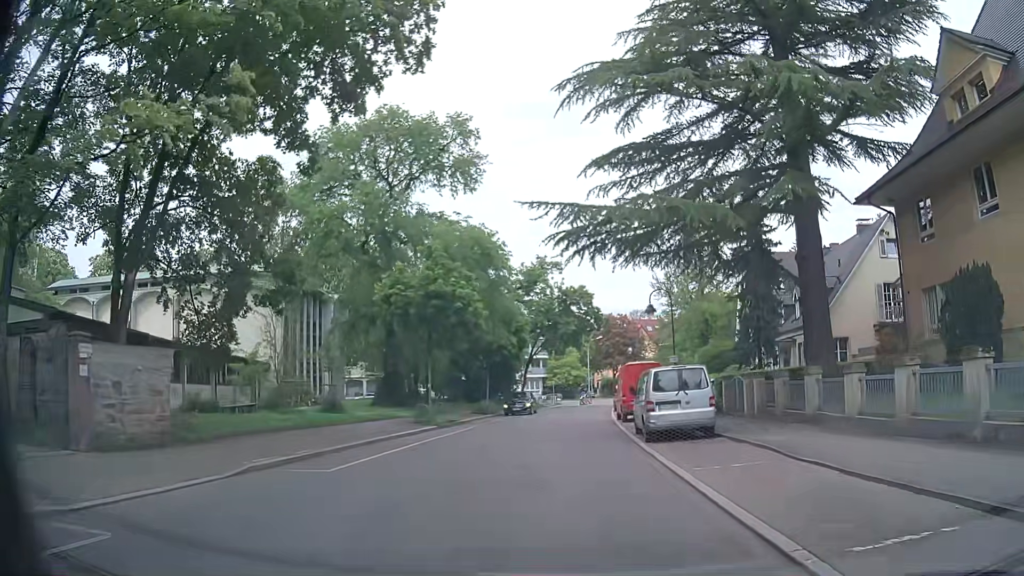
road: unclassified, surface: asphalt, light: Day
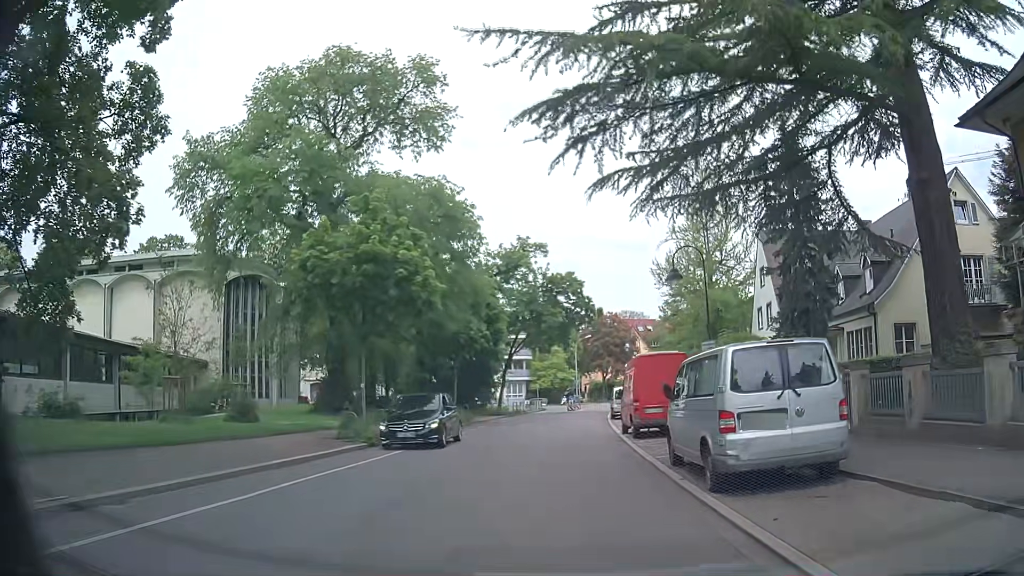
(0.0, +8.9) m; +1°
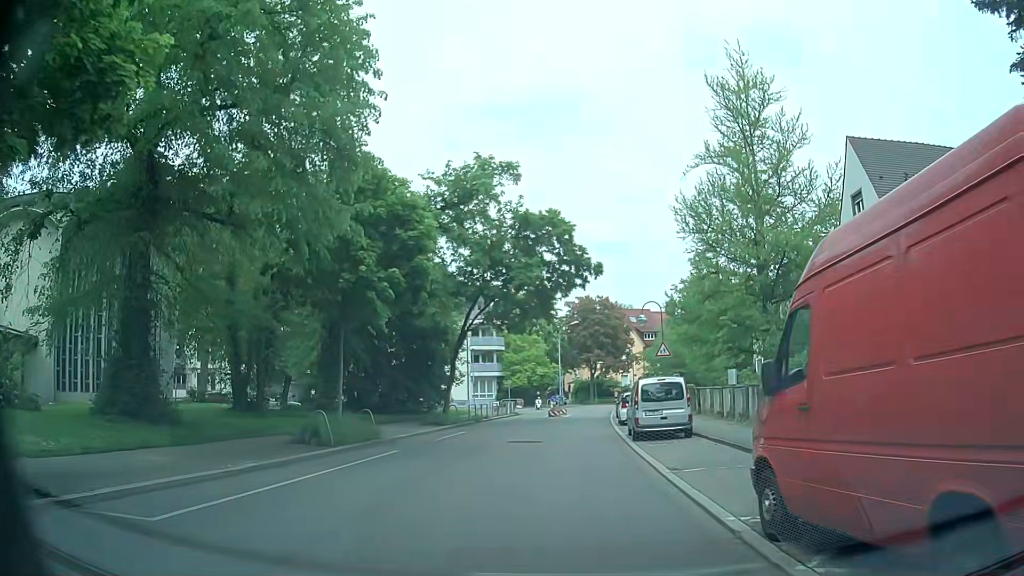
(+0.1, +17.8) m; +1°
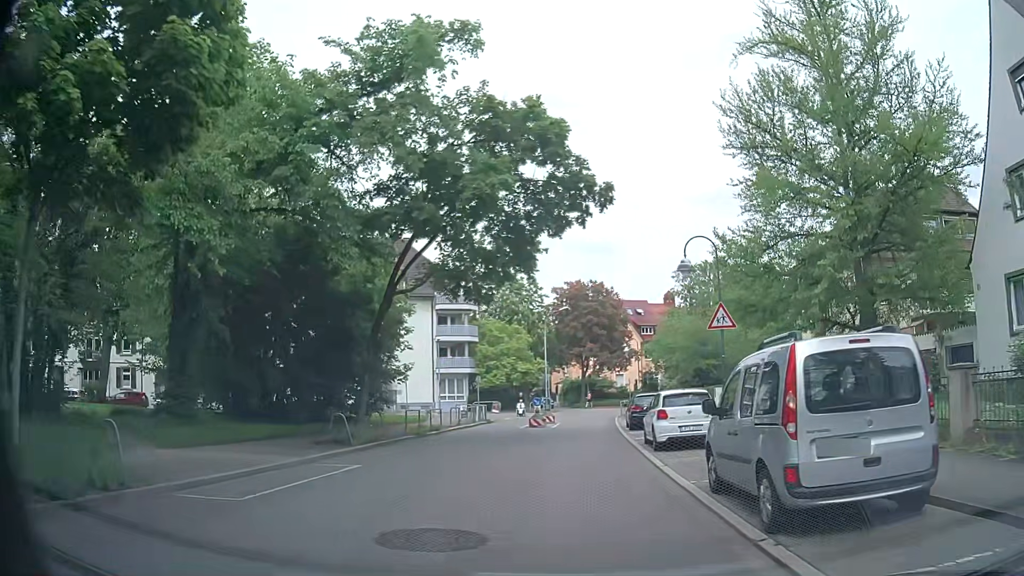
(+0.2, +13.4) m; +2°
(0, +10) (0, +20) (+1, +30) (+1, +40) (+2, +50) (+6, +59) (+13, +67) (+19, +75) (+25, +83) (+31, +90) m
